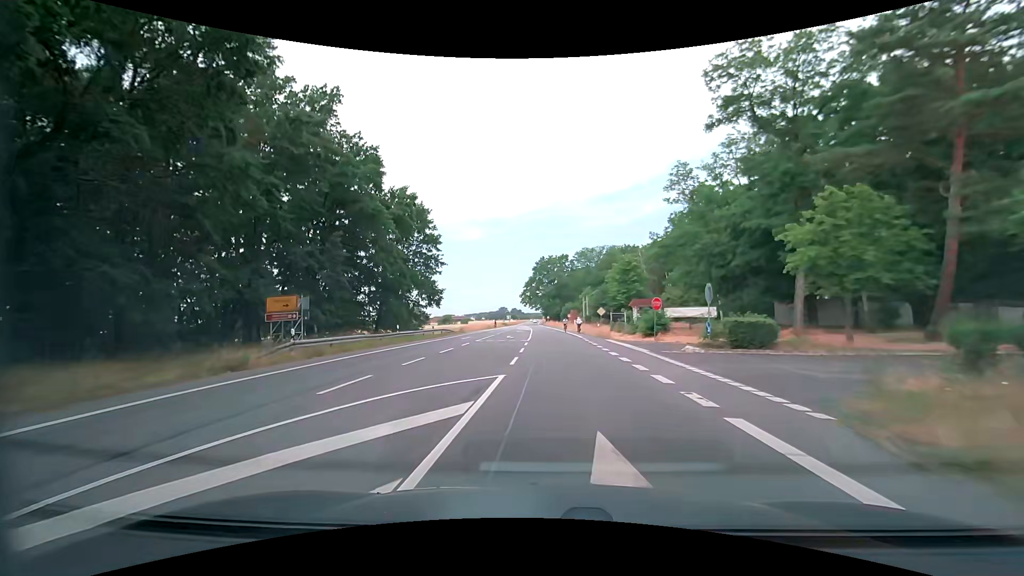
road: secondary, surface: asphalt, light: Day
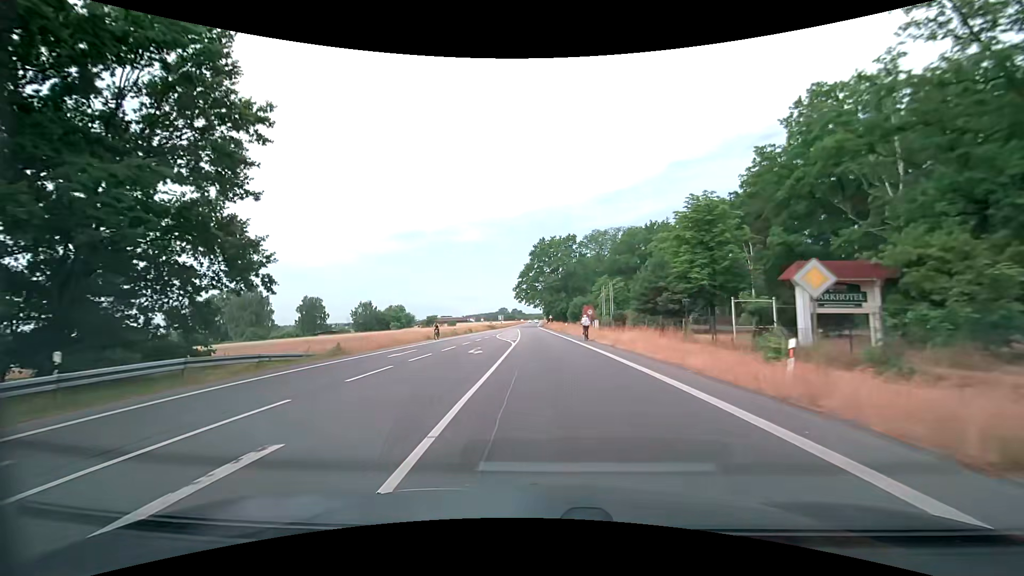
(0.0, +38.3) m; 0°
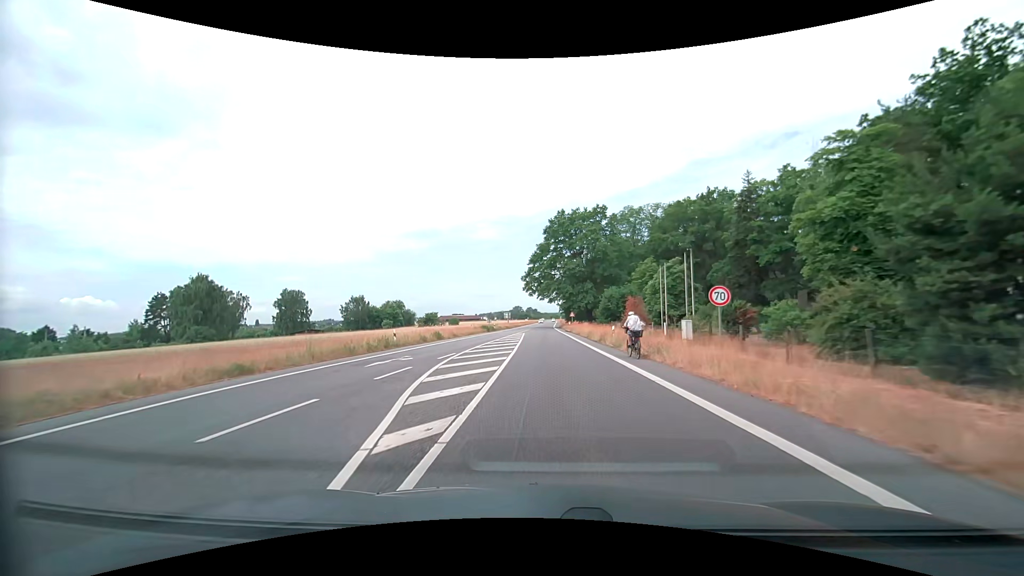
(-0.5, +30.4) m; -2°
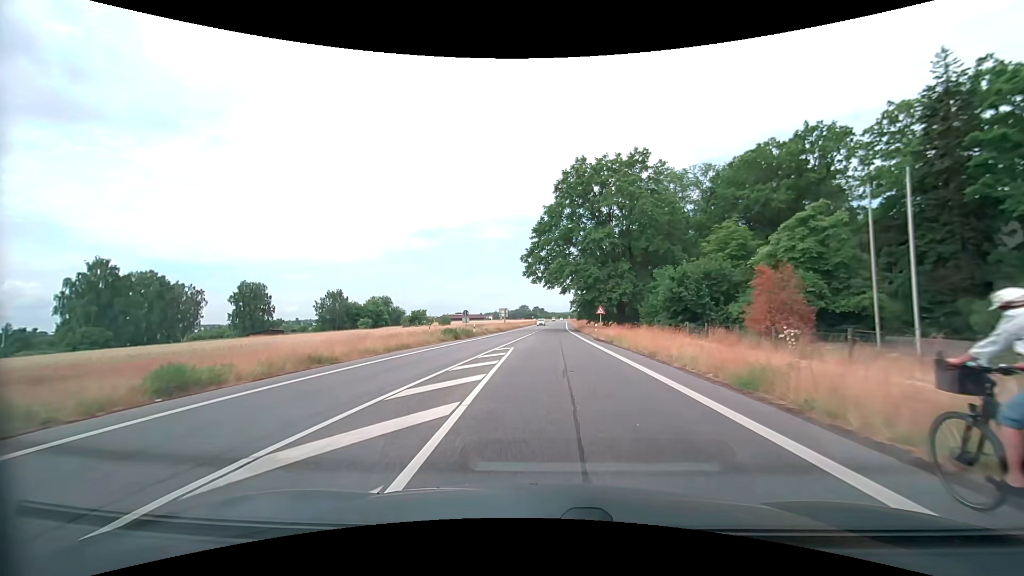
(-0.2, +30.4) m; -1°
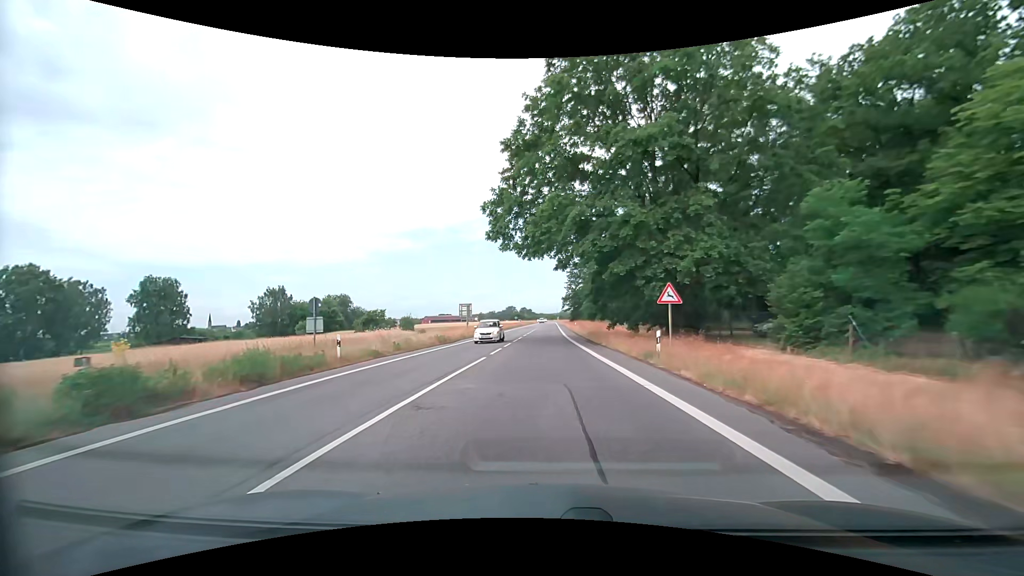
(+0.5, +30.6) m; +1°
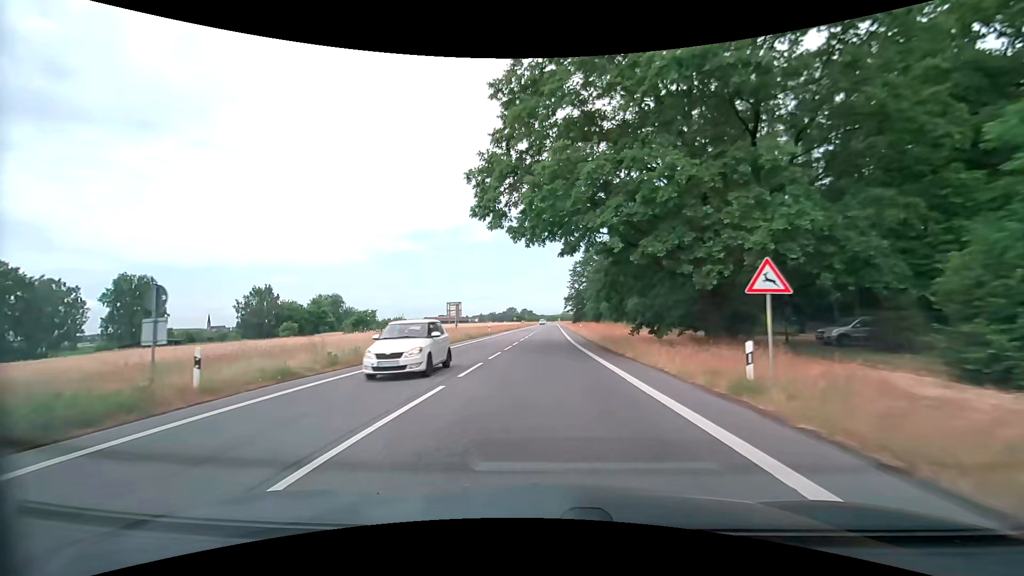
(0.0, +7.9) m; 0°
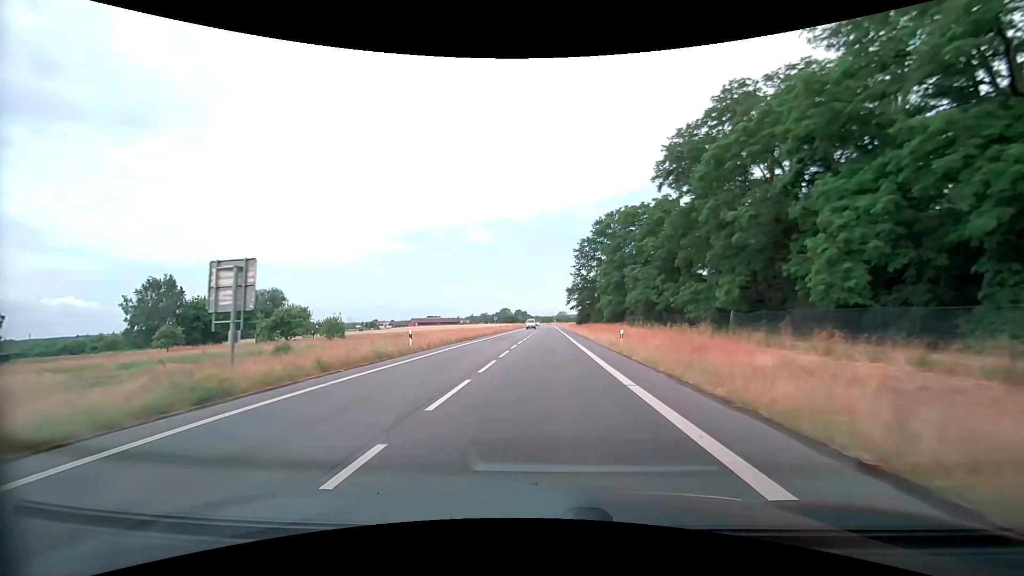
(+0.2, +35.3) m; +1°
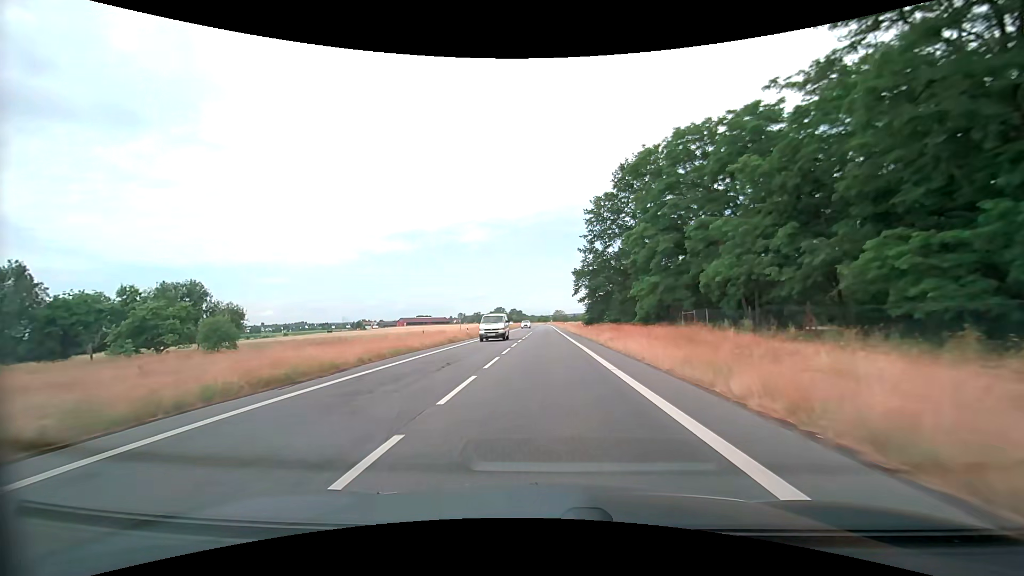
(-0.1, +29.4) m; 0°
(0, +10) (0, +20) (0, +30) (0, +40) (0, +50) (+1, +60) (+1, +70) (+1, +80) (+1, +90) (+1, +100) m
